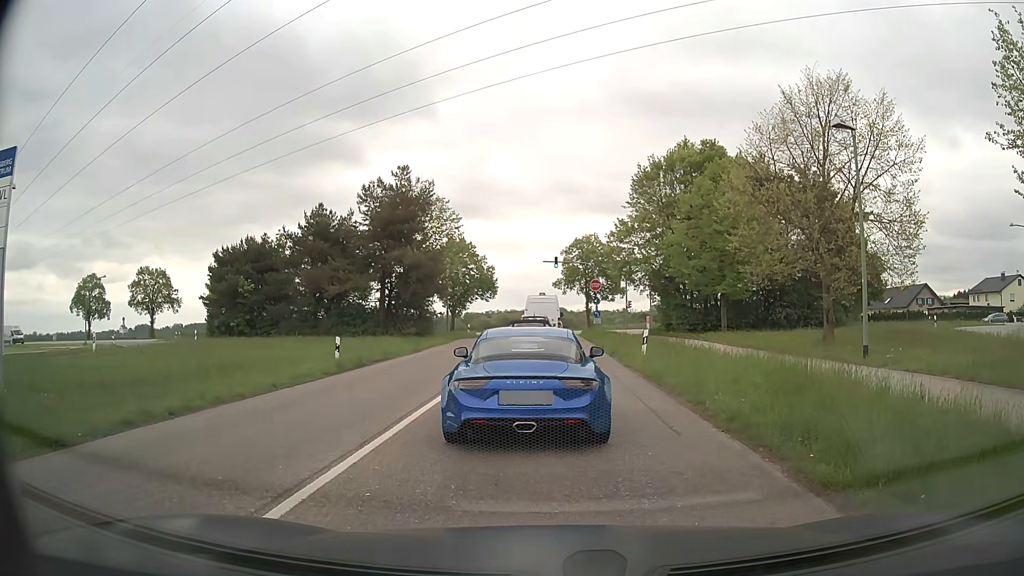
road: tertiary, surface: asphalt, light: Day
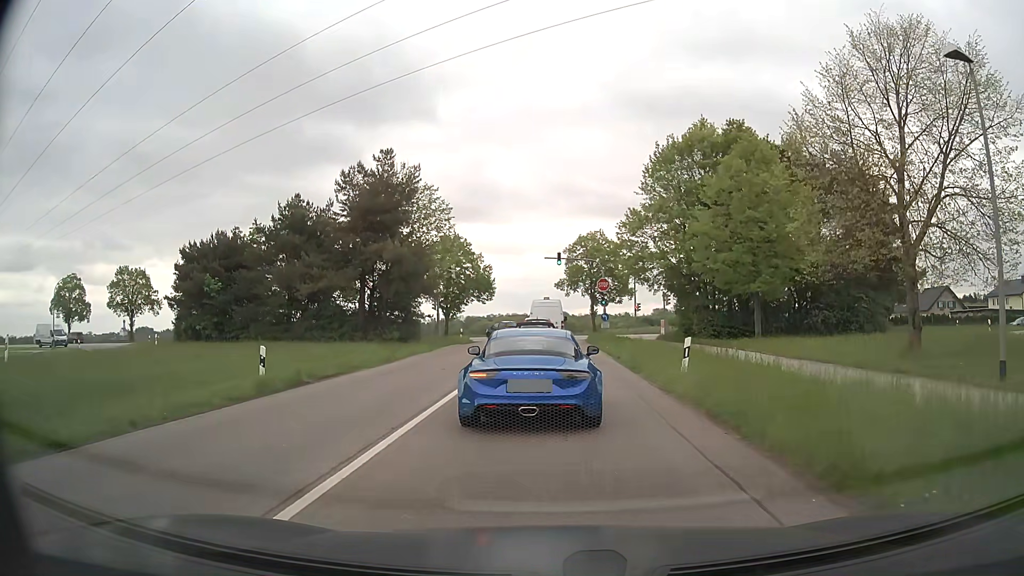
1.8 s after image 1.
(-0.1, +6.4) m; -1°
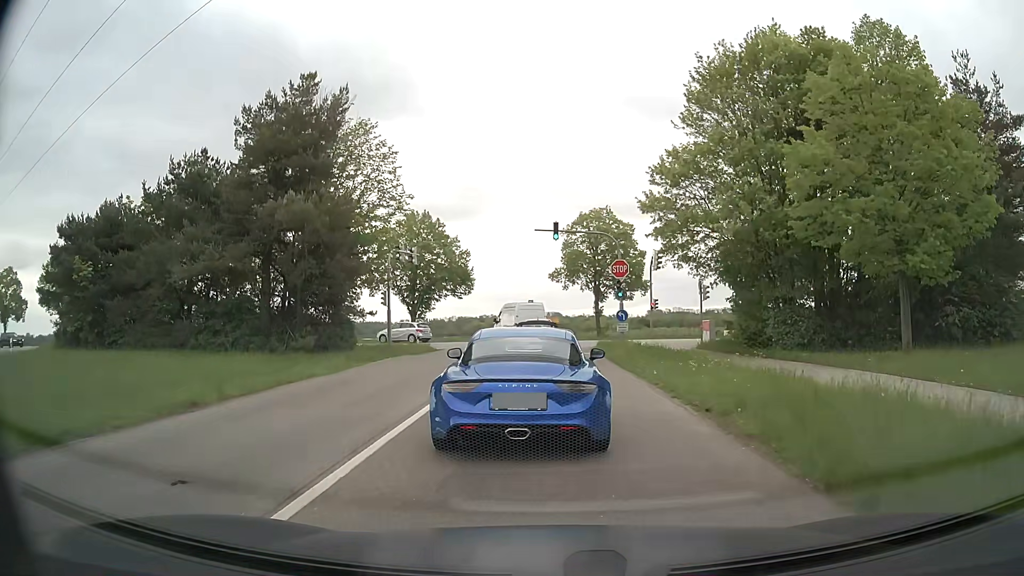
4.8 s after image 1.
(0.0, +14.7) m; +1°
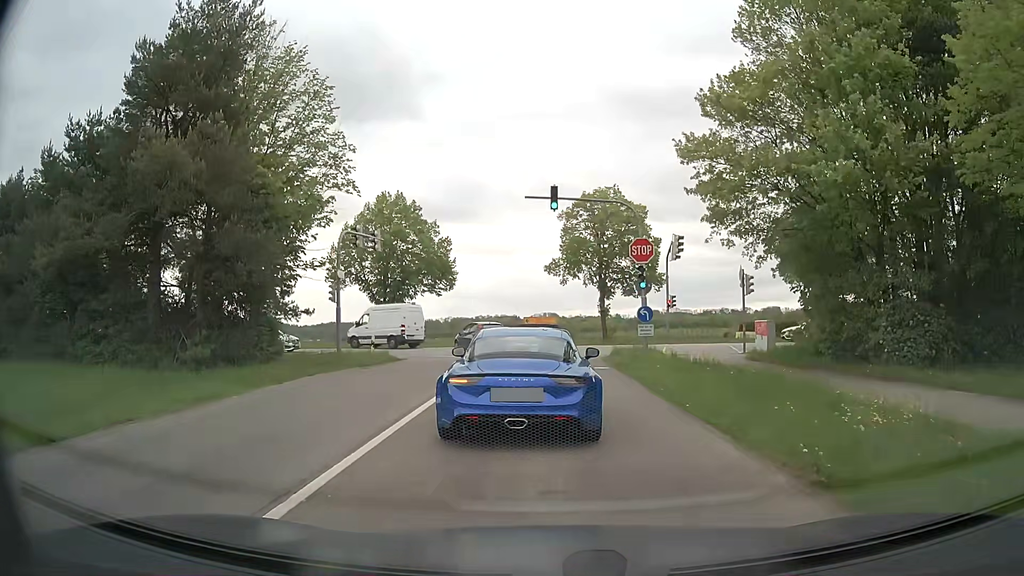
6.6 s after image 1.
(0.0, +9.1) m; 0°
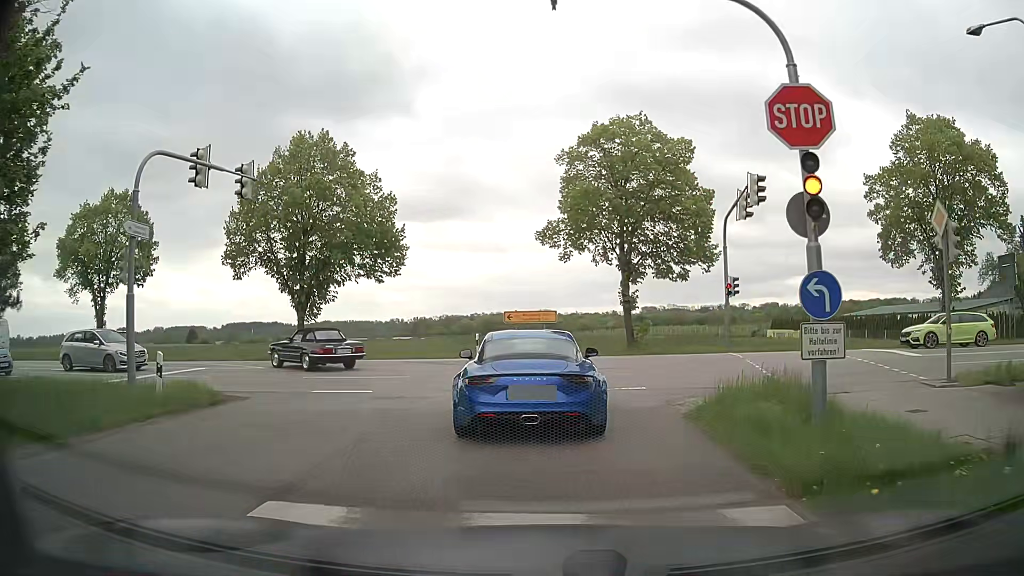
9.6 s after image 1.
(0.0, +16.1) m; 0°
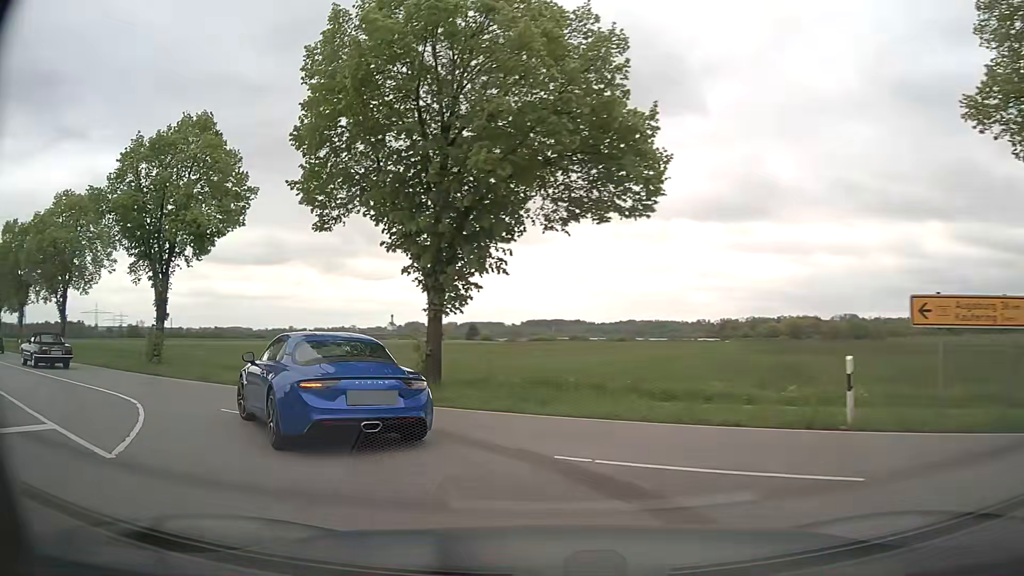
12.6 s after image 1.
(-1.9, +18.5) m; -25°
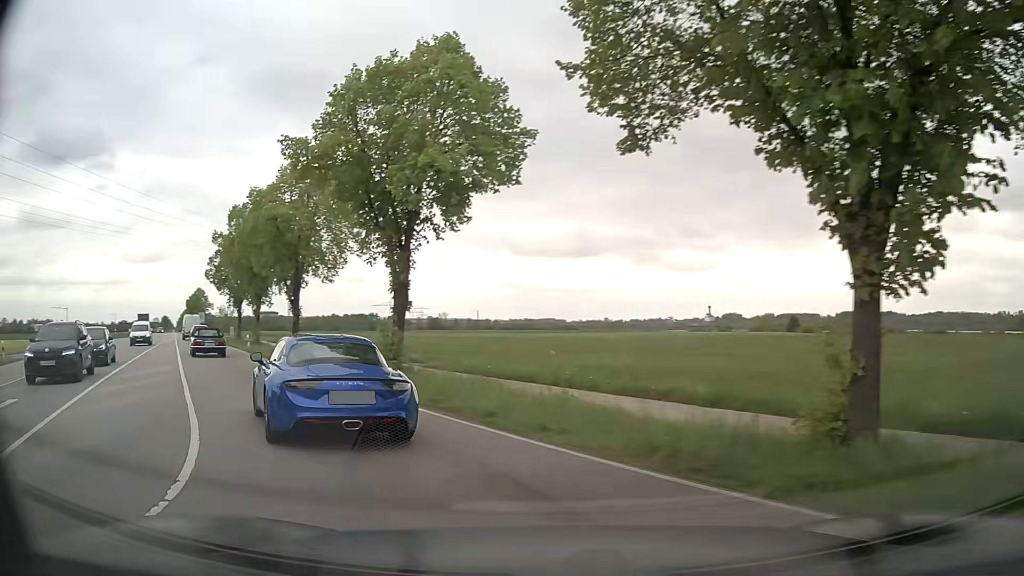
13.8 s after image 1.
(-1.8, +7.7) m; -26°
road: secondary
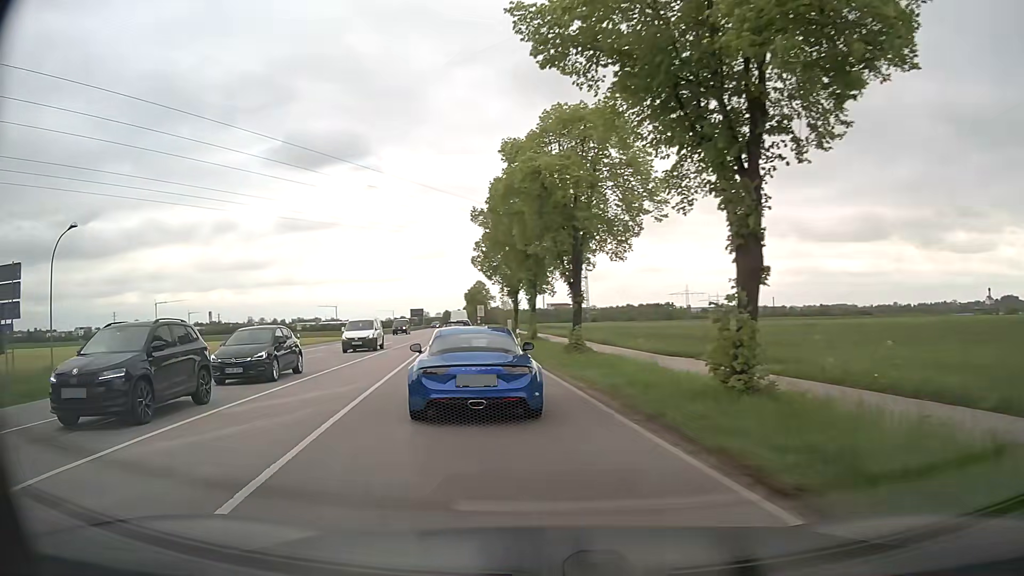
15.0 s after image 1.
(-2.1, +8.5) m; -26°
